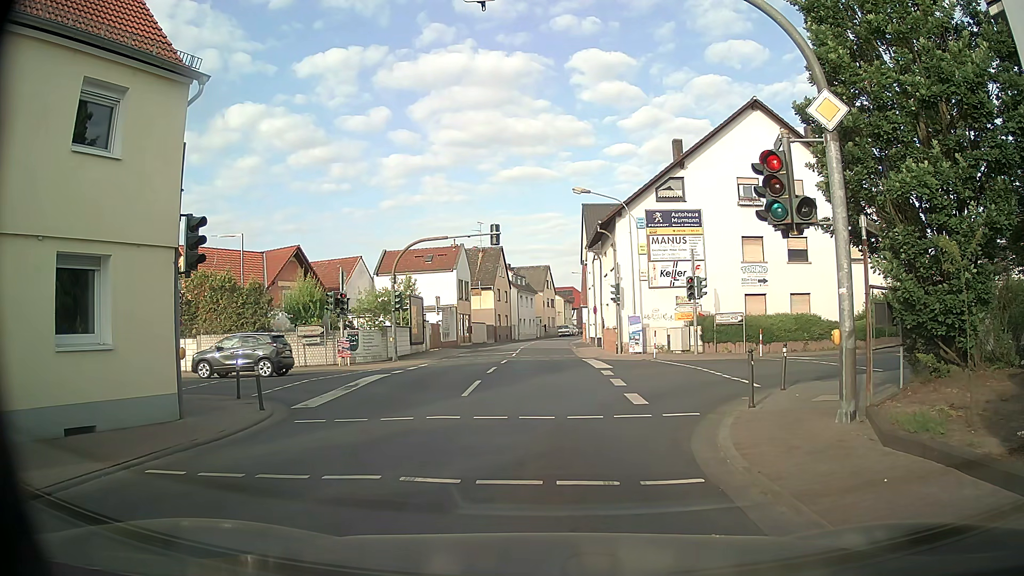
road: tertiary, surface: asphalt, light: Day
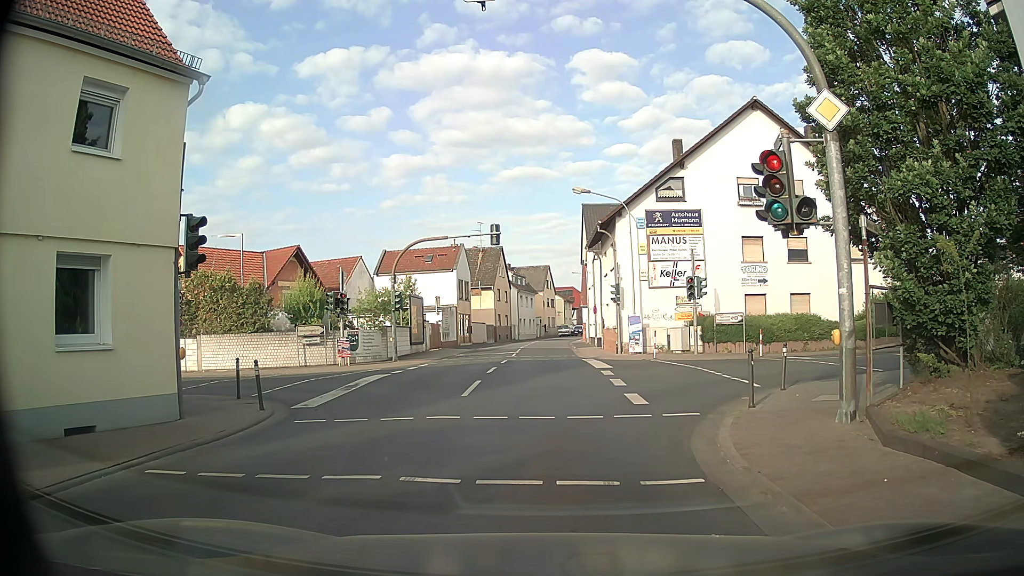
(0.0, 0.0) m; 0°
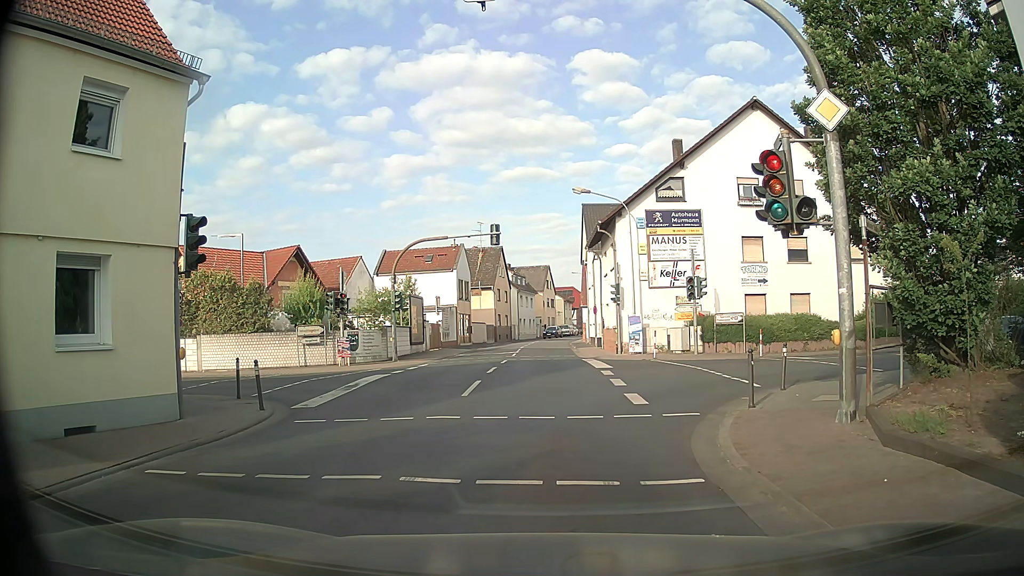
(0.0, 0.0) m; 0°
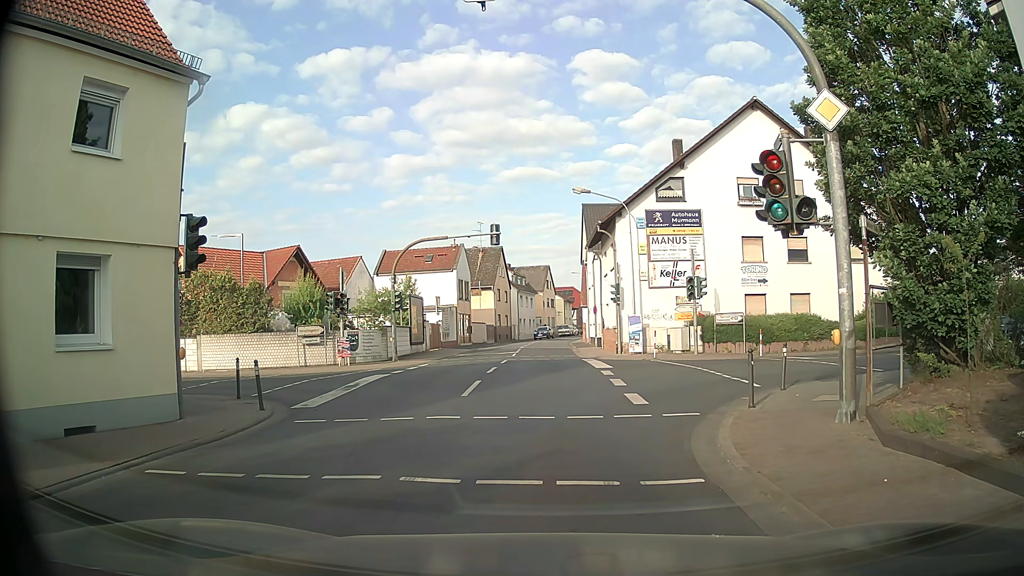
(0.0, 0.0) m; 0°
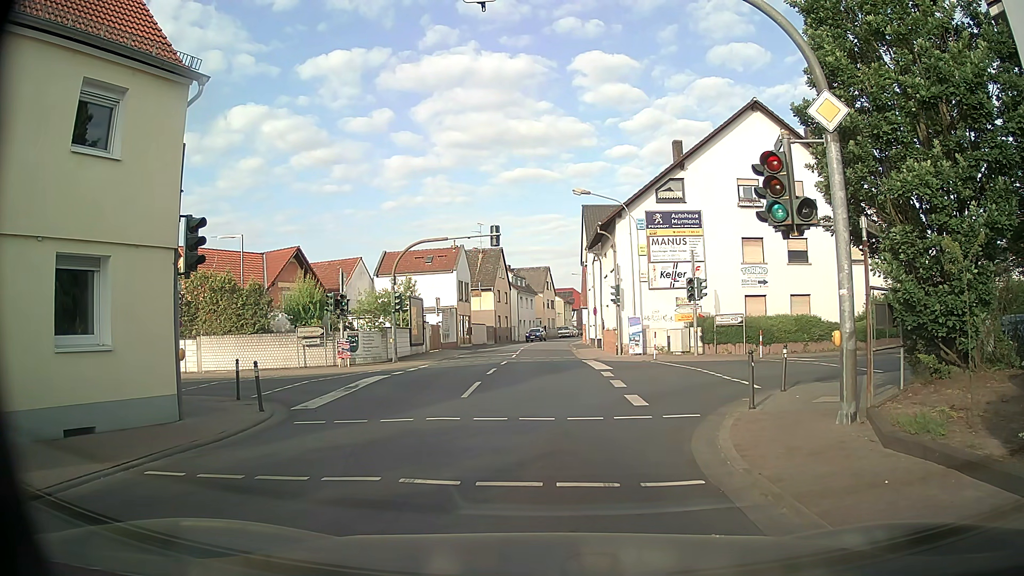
(0.0, 0.0) m; 0°
